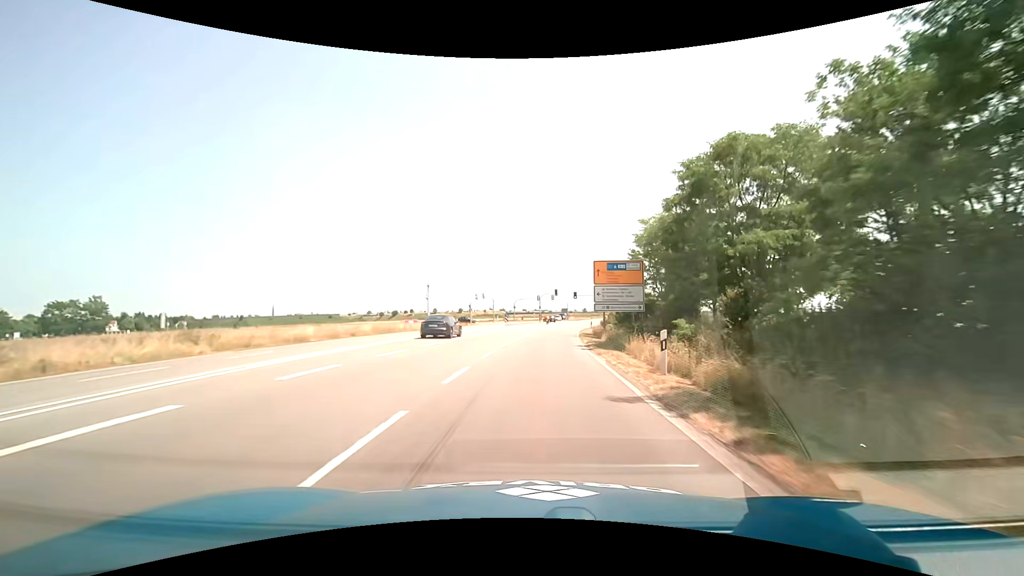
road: primary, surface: asphalt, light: Day
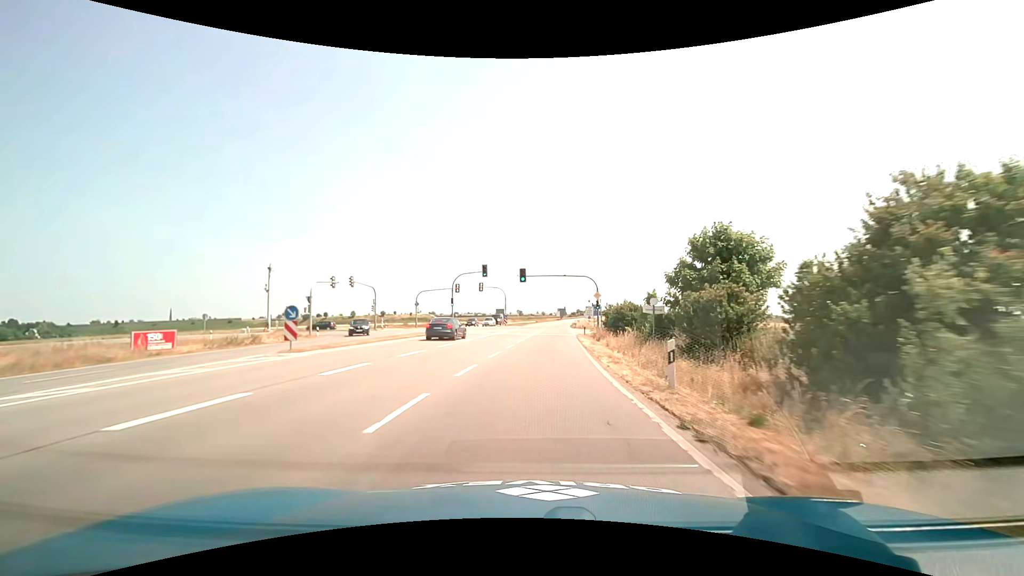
(+3.5, +51.7) m; +8°
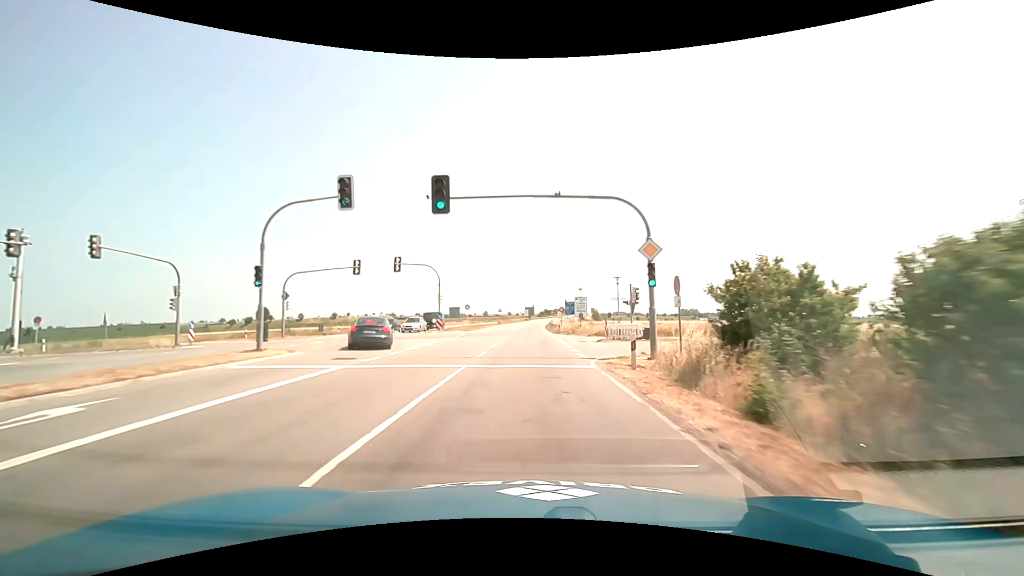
(+1.2, +32.0) m; +4°
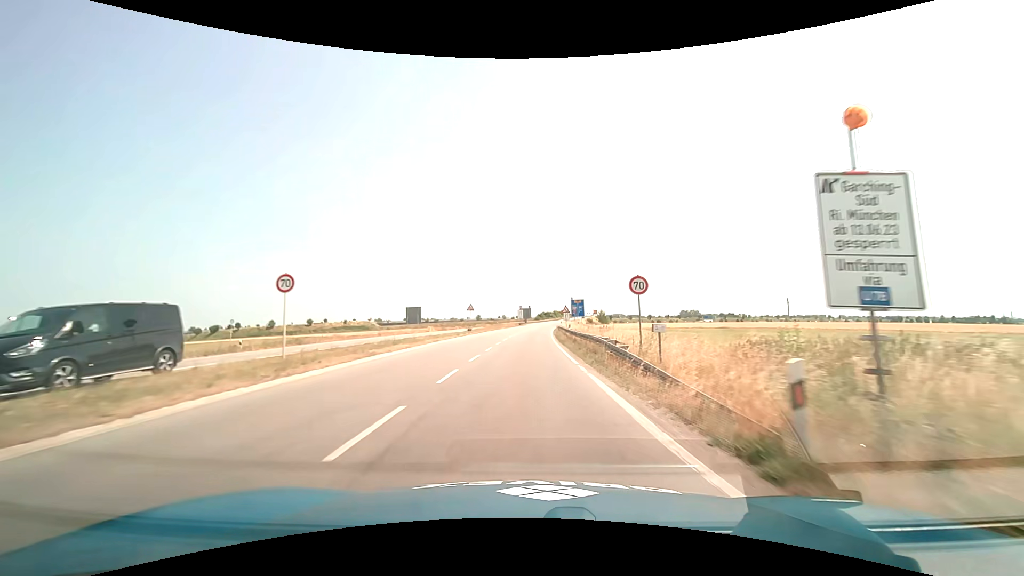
(+0.4, +42.5) m; +1°
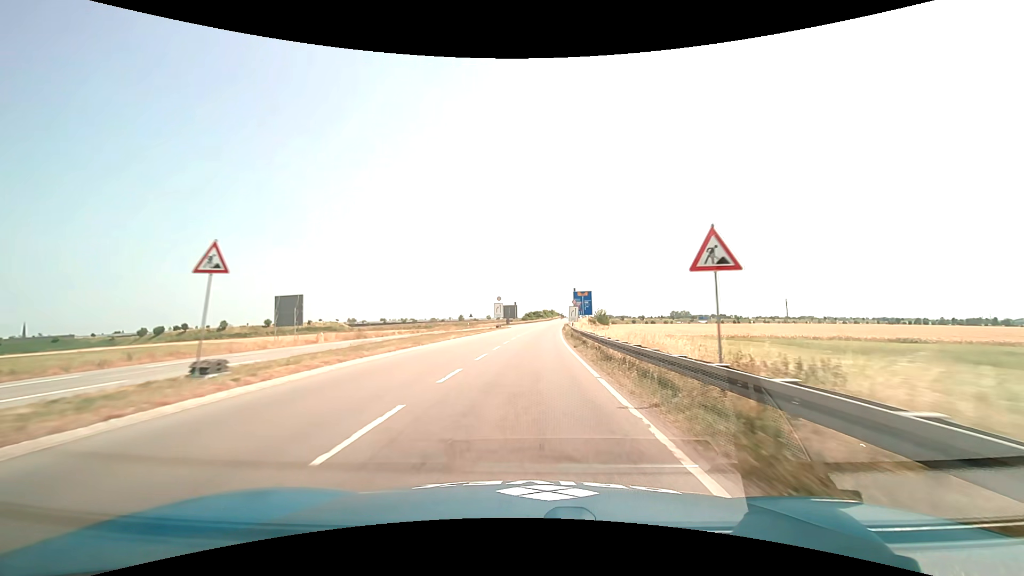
(+0.3, +42.2) m; +2°
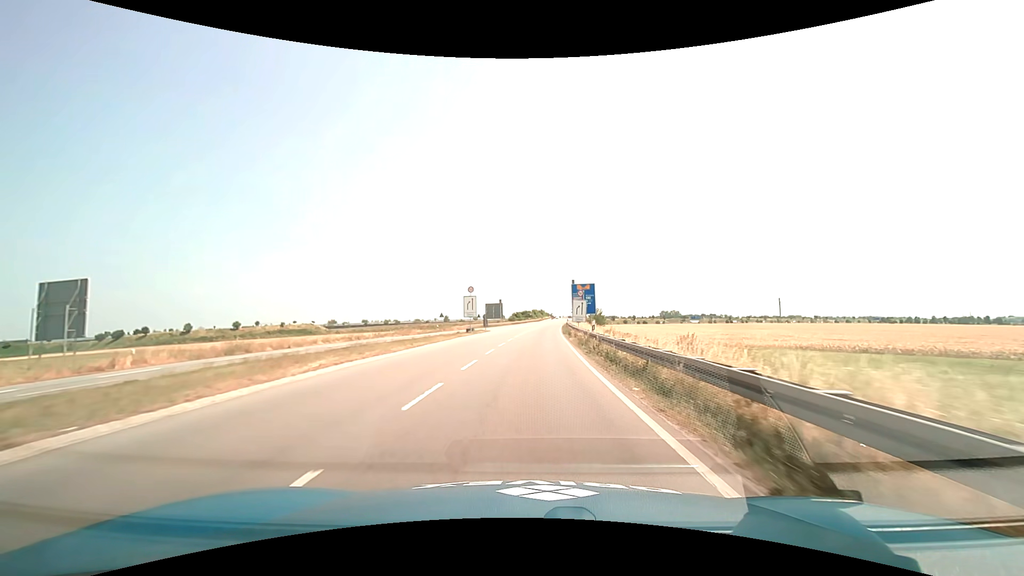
(+0.2, +21.2) m; +1°
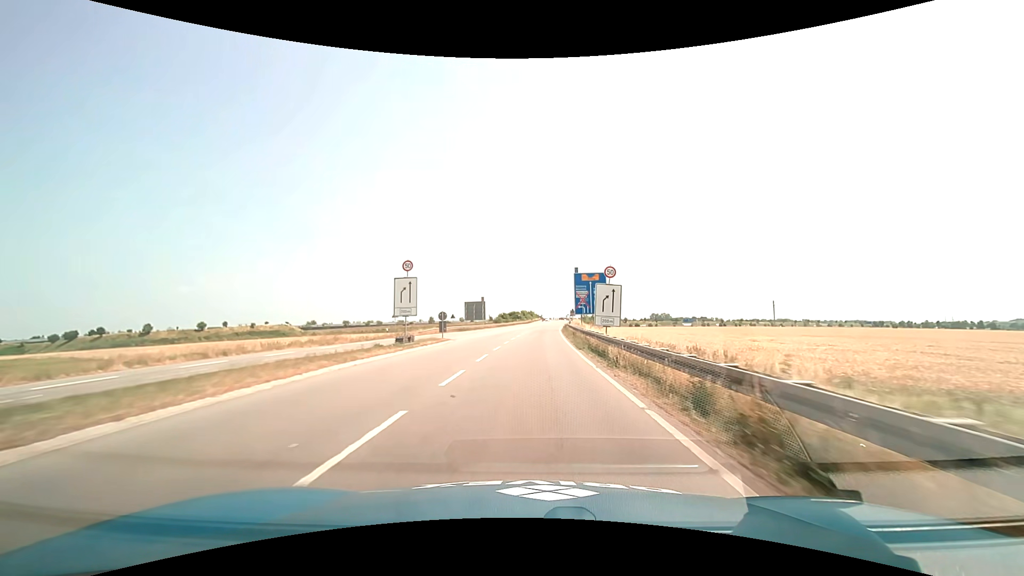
(+0.2, +21.3) m; +1°
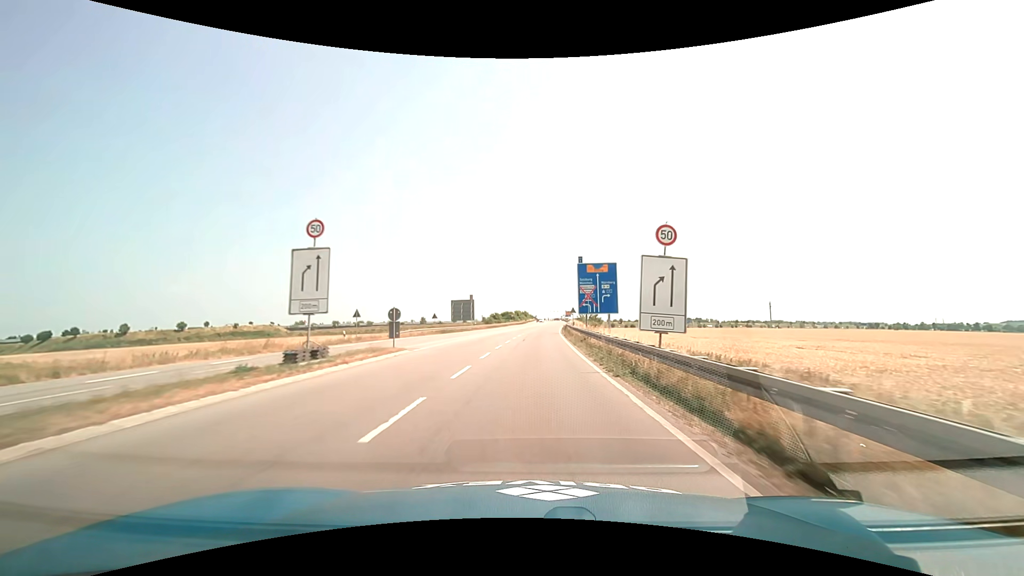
(+0.1, +10.7) m; +1°
(0, +10) (0, +20) (0, +30) (+1, +40) (+1, +50) (+2, +60) (+3, +70) (+3, +80) (+4, +90) (+5, +100) m
